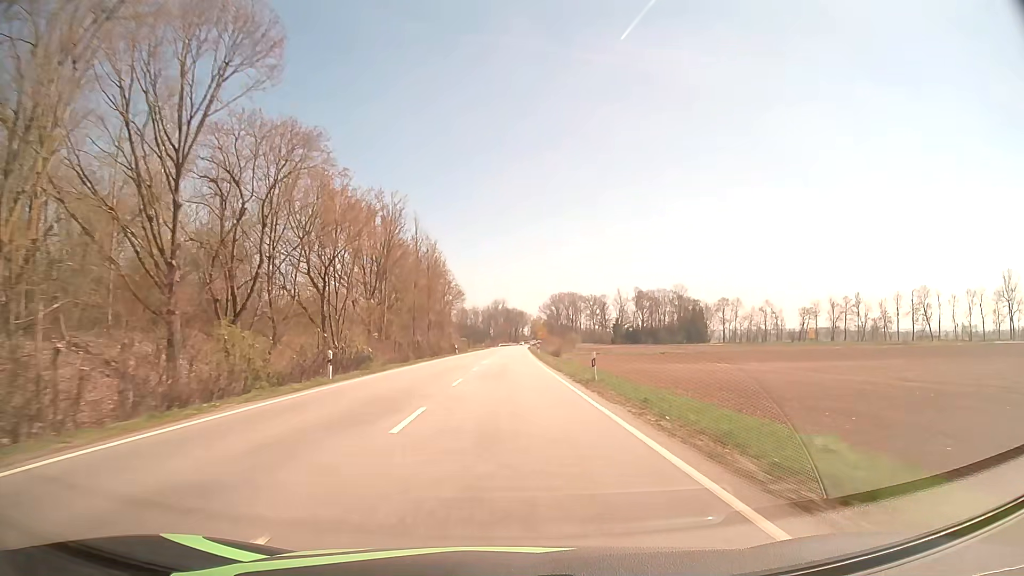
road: secondary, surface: asphalt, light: Day
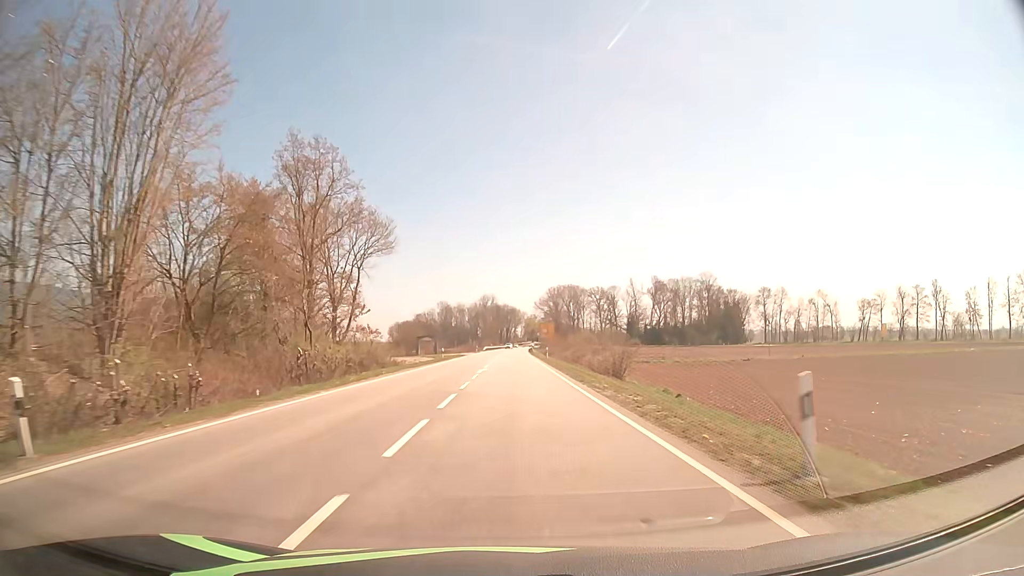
(+0.5, +65.4) m; +1°
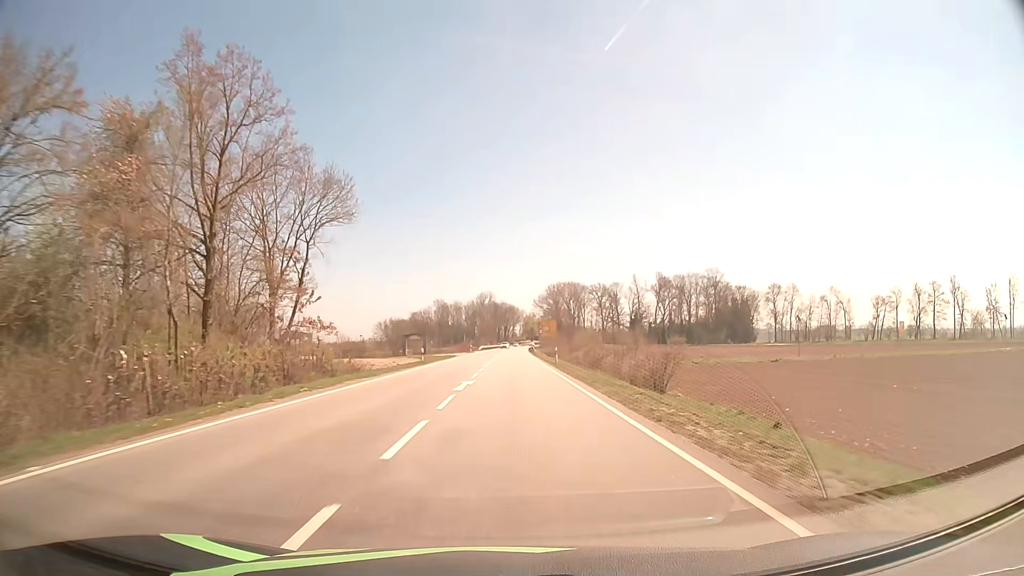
(0.0, +12.4) m; 0°
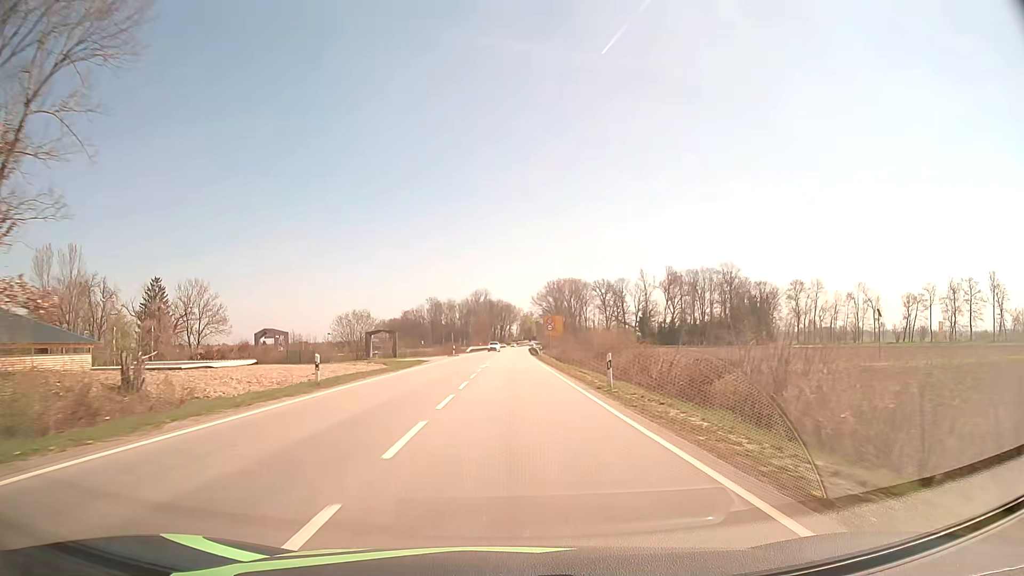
(0.0, +23.9) m; 0°
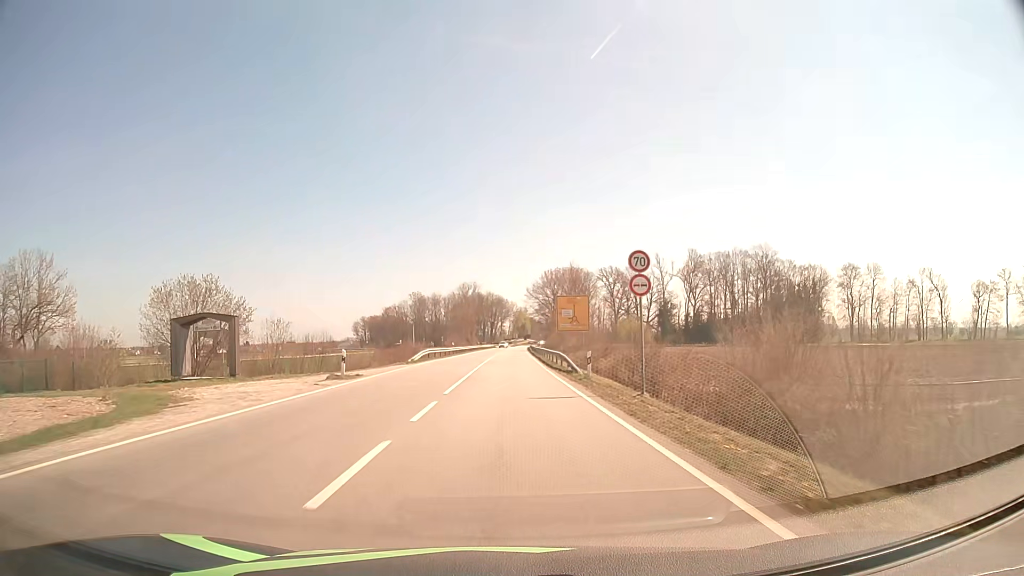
(+0.2, +44.2) m; +1°
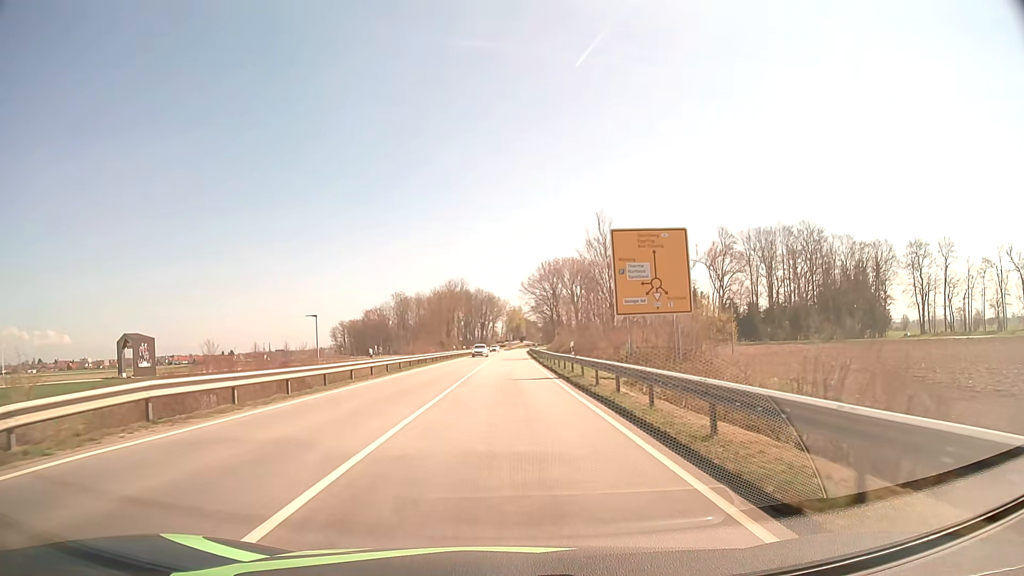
(+0.3, +40.2) m; +1°
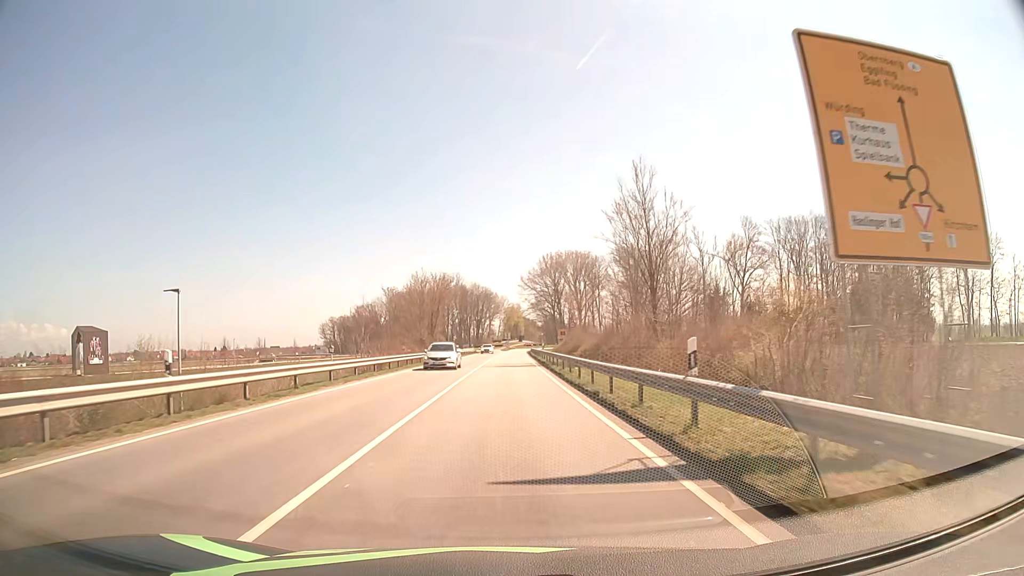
(0.0, +19.2) m; 0°
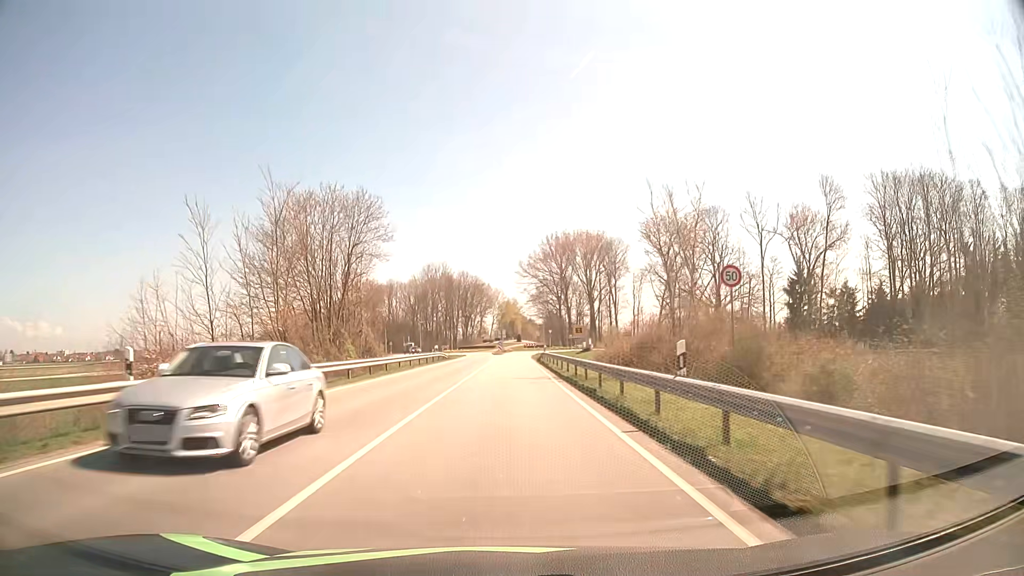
(+0.1, +45.6) m; 0°
(0, +10) (0, +20) (0, +30) (0, +40) (+1, +50) (+1, +60) (+1, +70) (+1, +80) (+2, +90) (+2, +100) m
